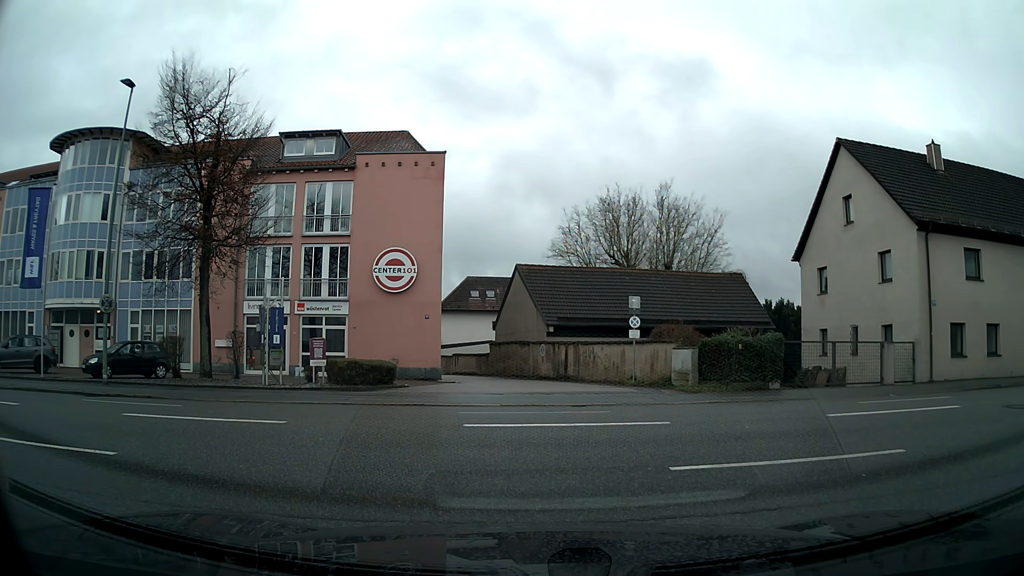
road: service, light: Day
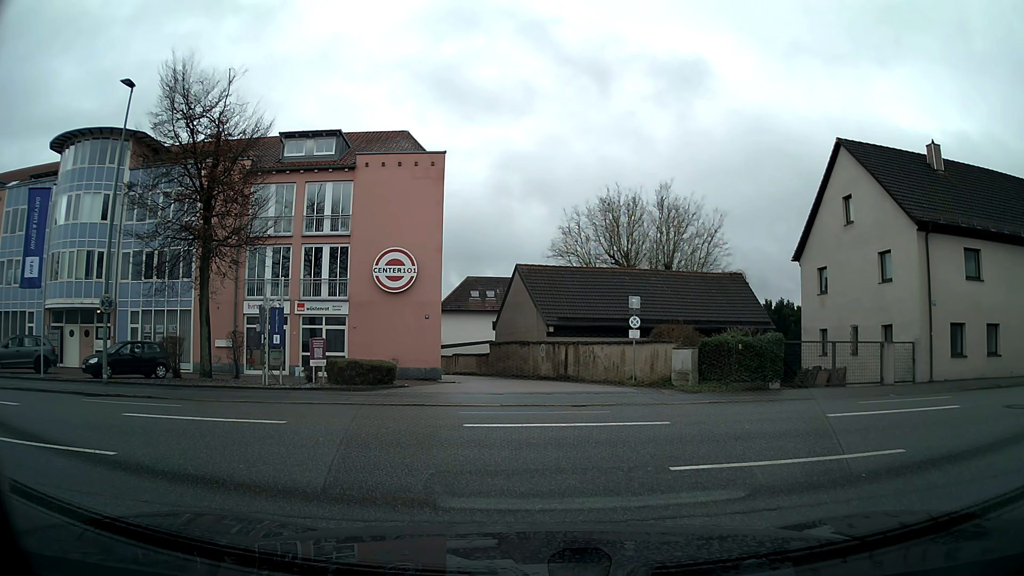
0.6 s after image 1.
(0.0, 0.0) m; 0°
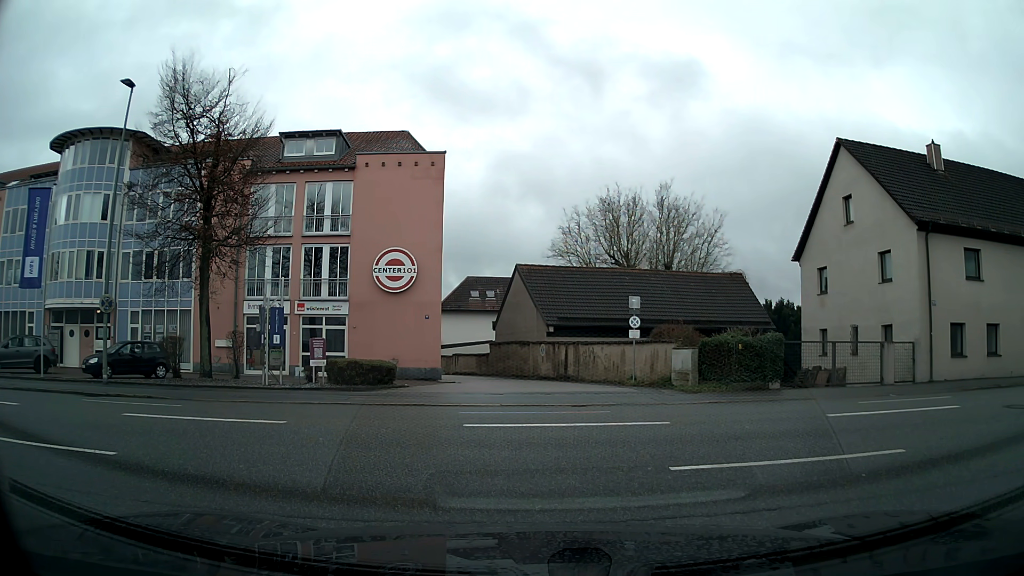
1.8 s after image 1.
(0.0, 0.0) m; 0°
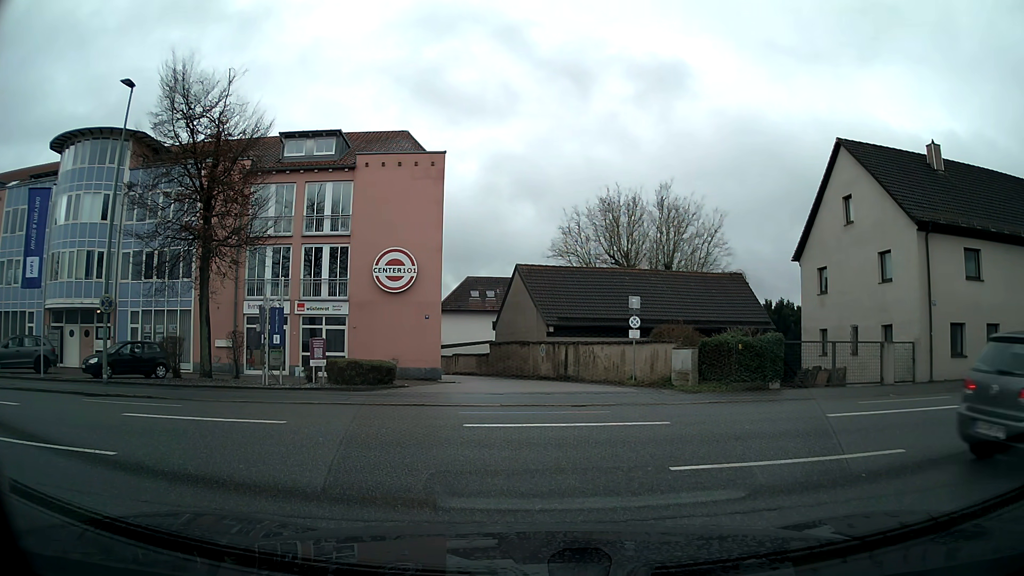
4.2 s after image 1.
(0.0, 0.0) m; 0°
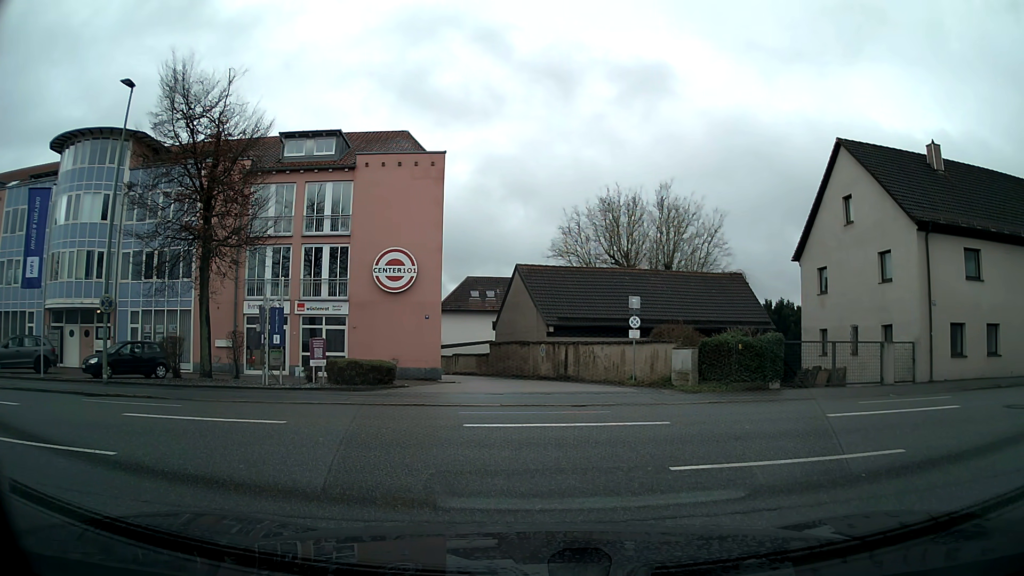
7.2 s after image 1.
(0.0, 0.0) m; 0°
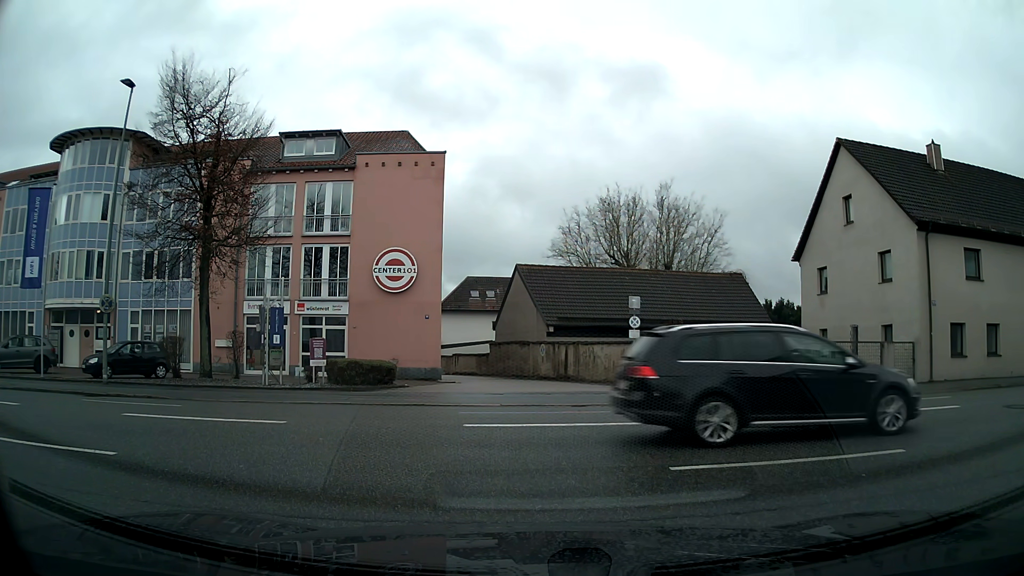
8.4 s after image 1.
(0.0, 0.0) m; 0°
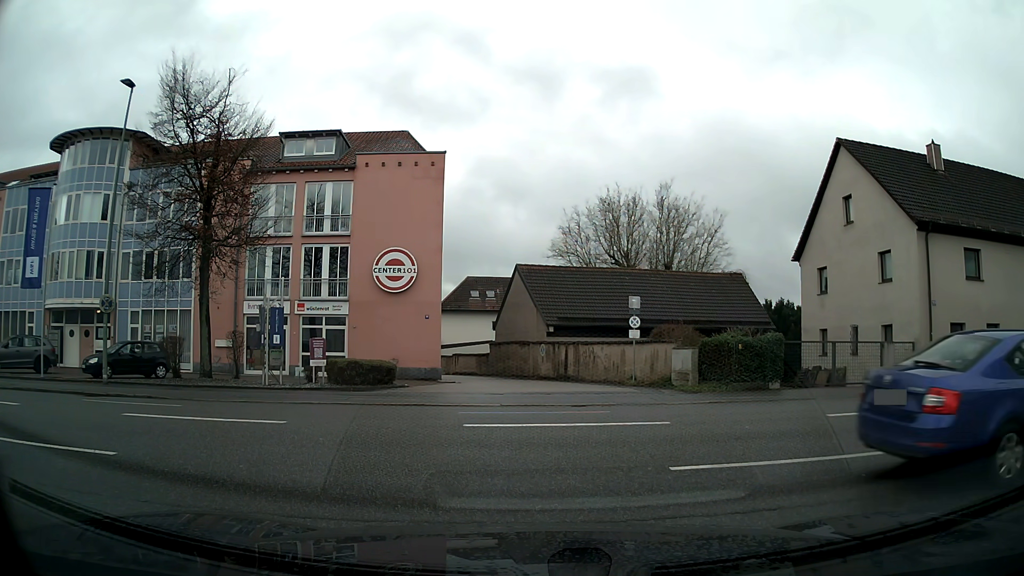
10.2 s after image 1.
(0.0, 0.0) m; 0°
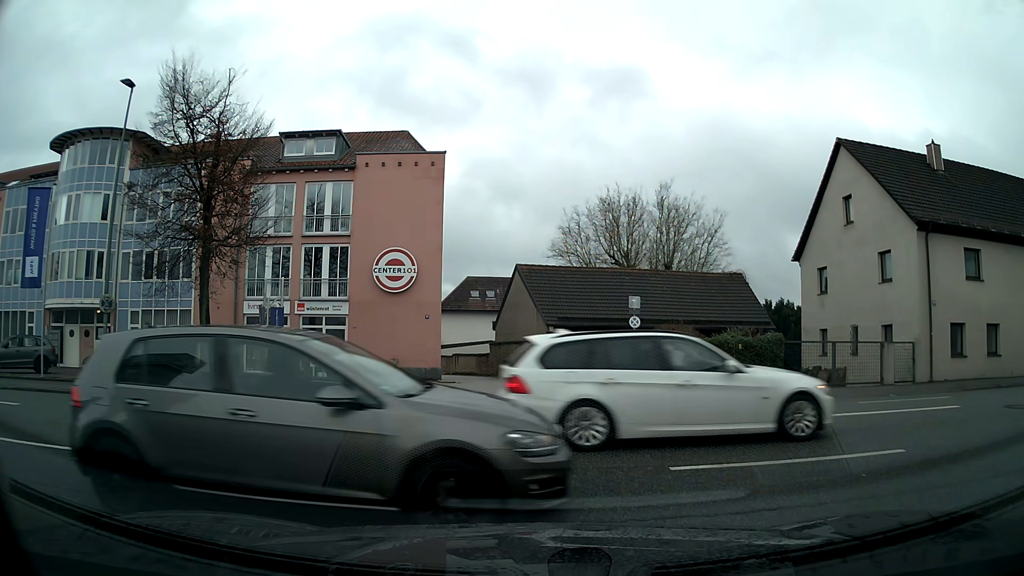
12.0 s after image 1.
(0.0, 0.0) m; 0°
